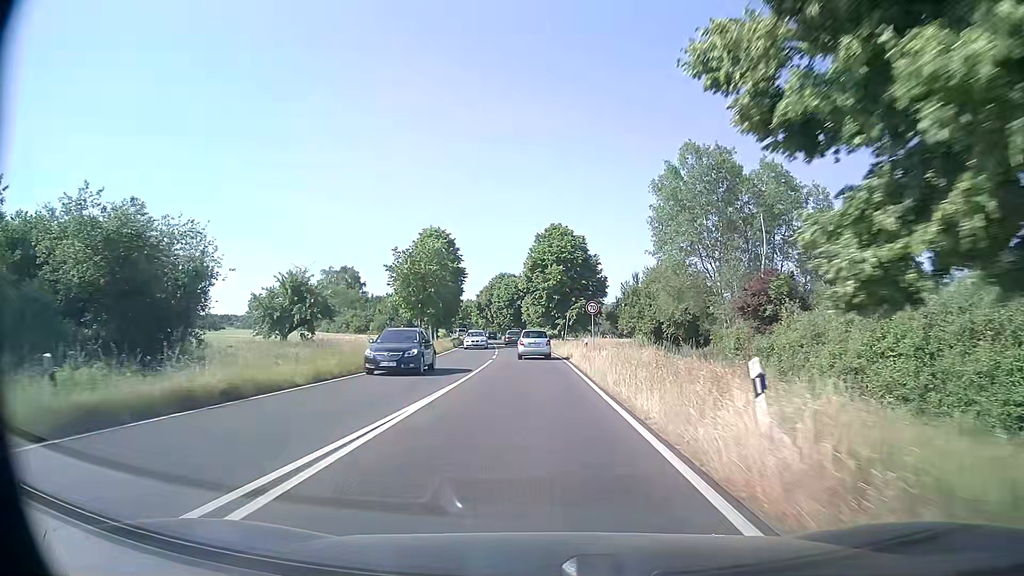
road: primary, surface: asphalt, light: Day
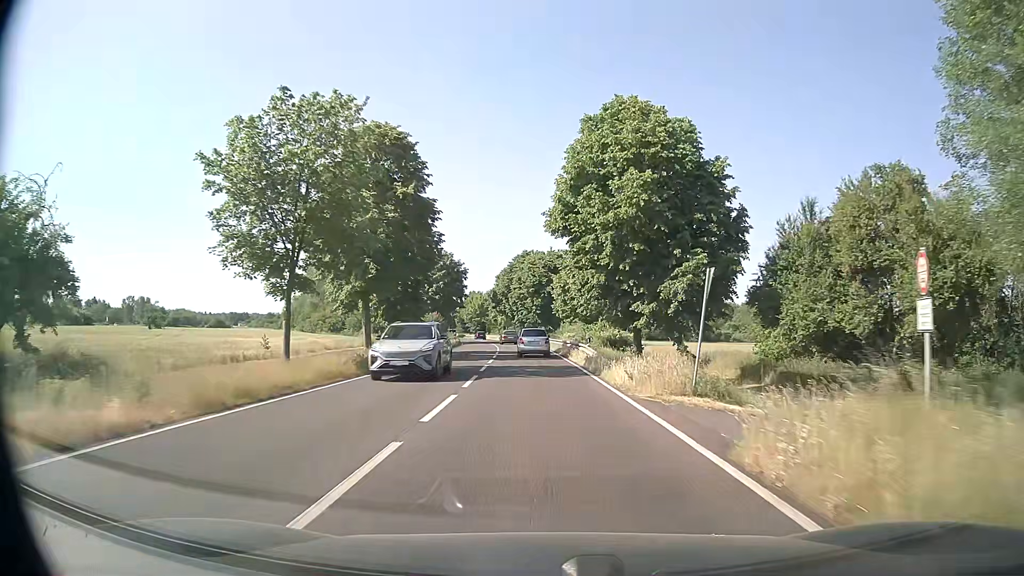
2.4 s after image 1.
(-0.9, +37.8) m; -3°
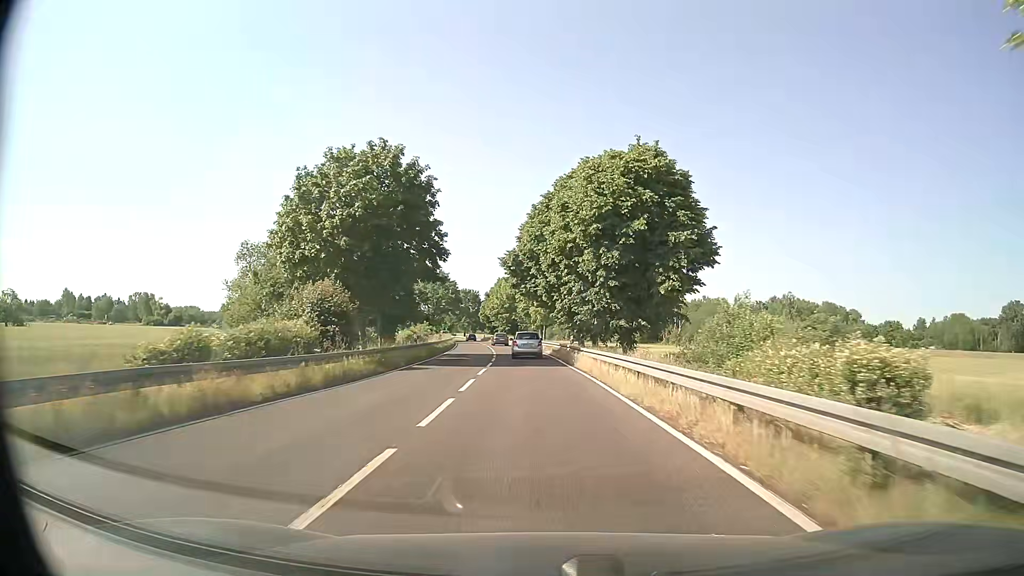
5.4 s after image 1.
(-1.5, +48.9) m; -5°
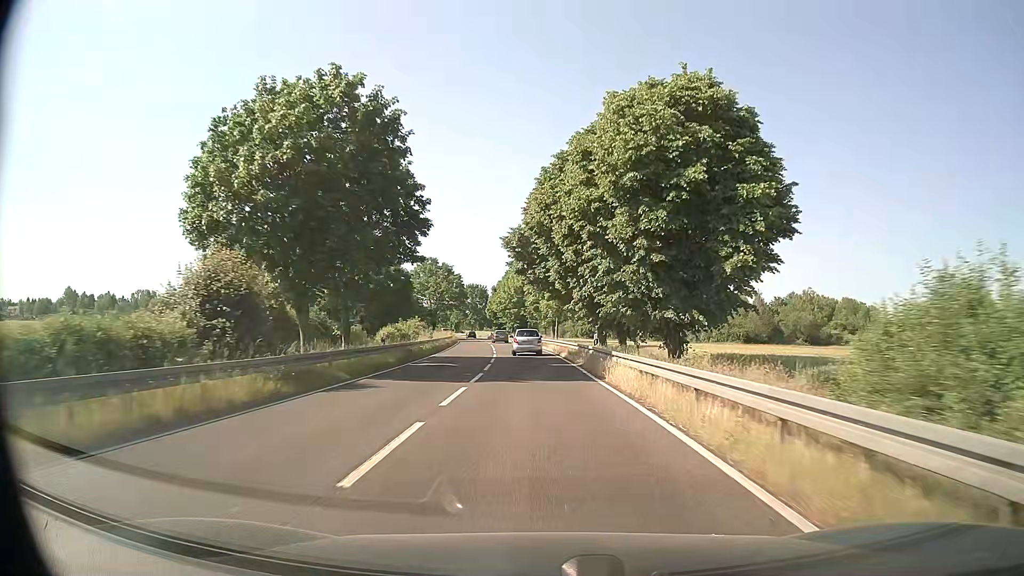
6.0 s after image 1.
(0.0, +10.0) m; 0°
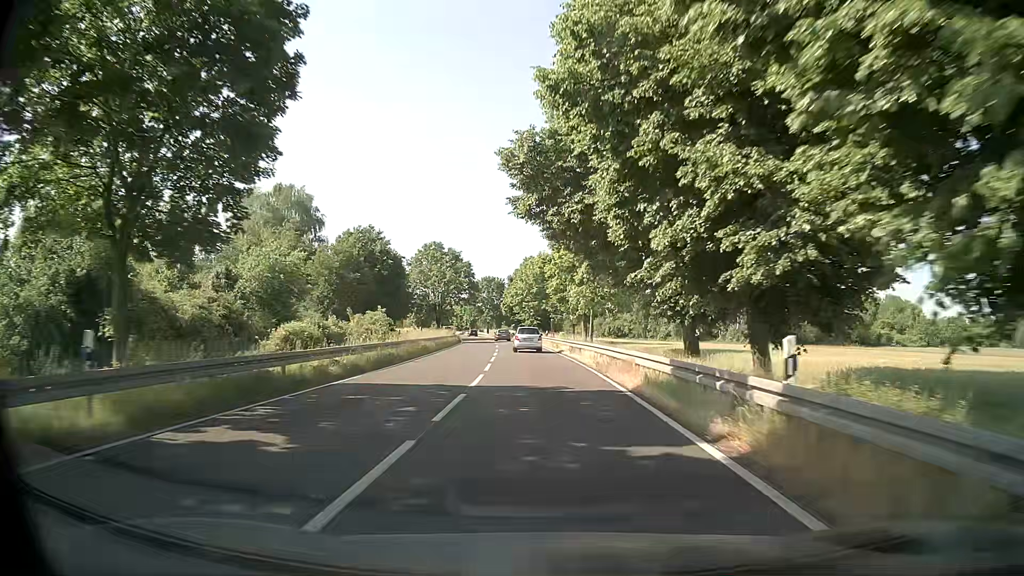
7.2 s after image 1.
(-0.4, +20.0) m; -2°
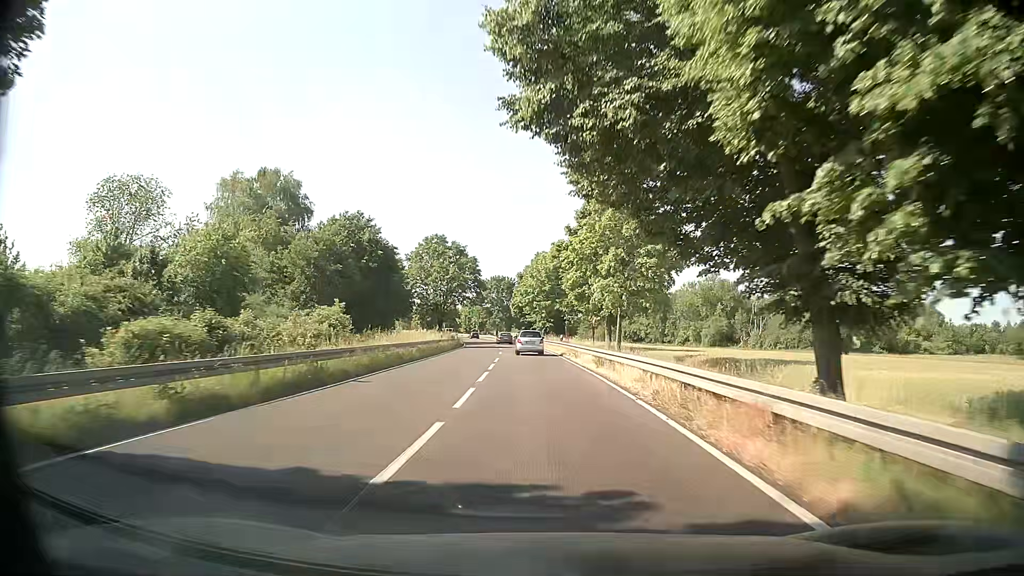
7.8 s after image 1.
(-0.1, +10.1) m; -1°
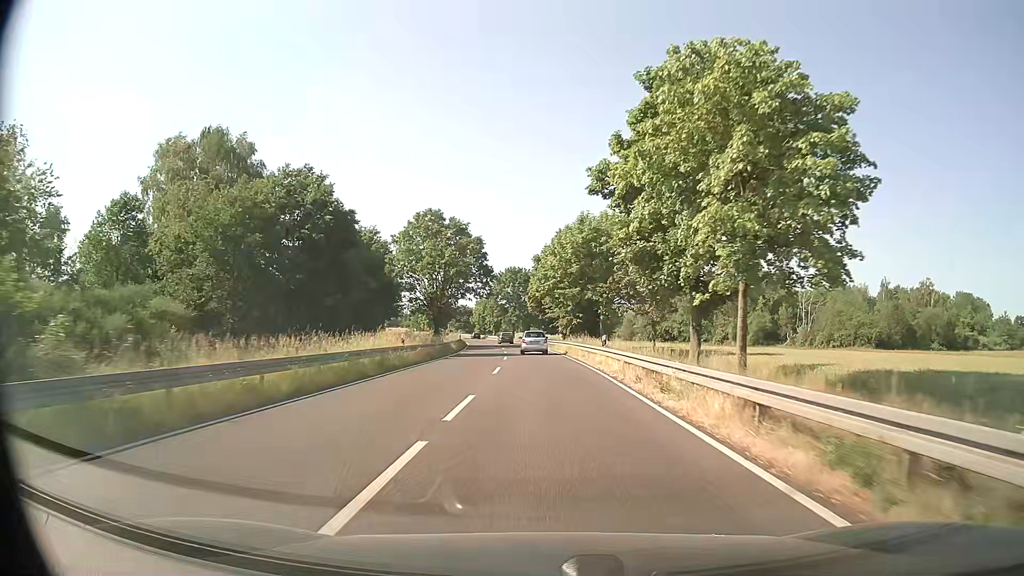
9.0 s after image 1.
(-0.3, +20.2) m; -1°
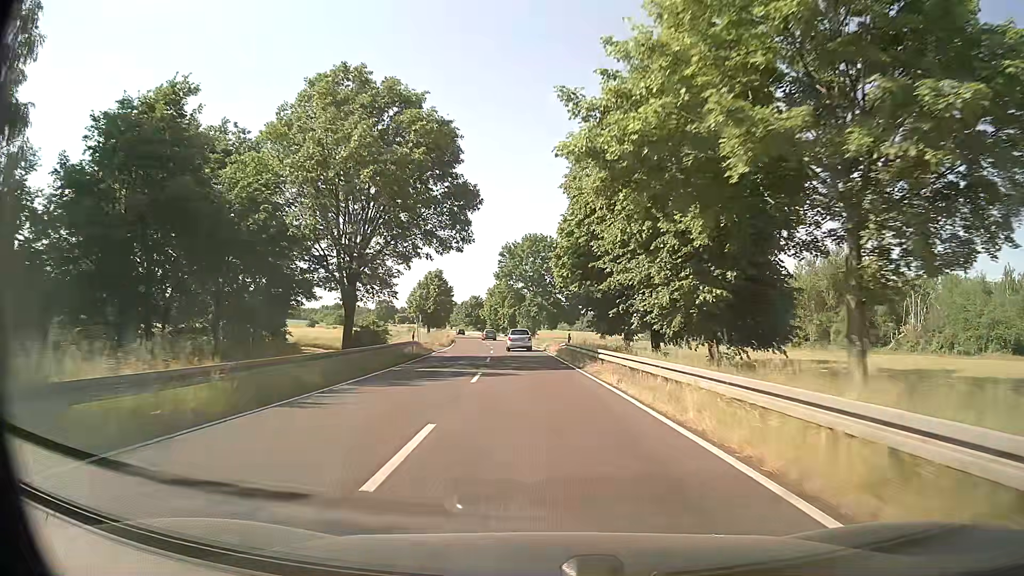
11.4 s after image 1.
(-1.3, +40.7) m; -3°
(0, +10) (0, +20) (0, +30) (-1, +40) (-1, +50) (-2, +60) (-3, +70) (-4, +80) (-6, +90) (-7, +100) m
